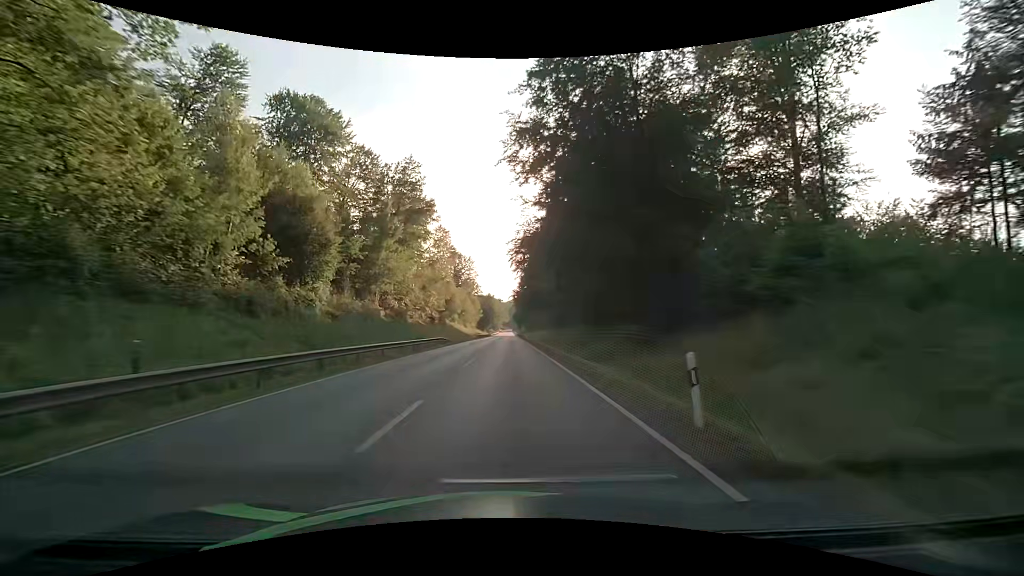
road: primary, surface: asphalt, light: Day
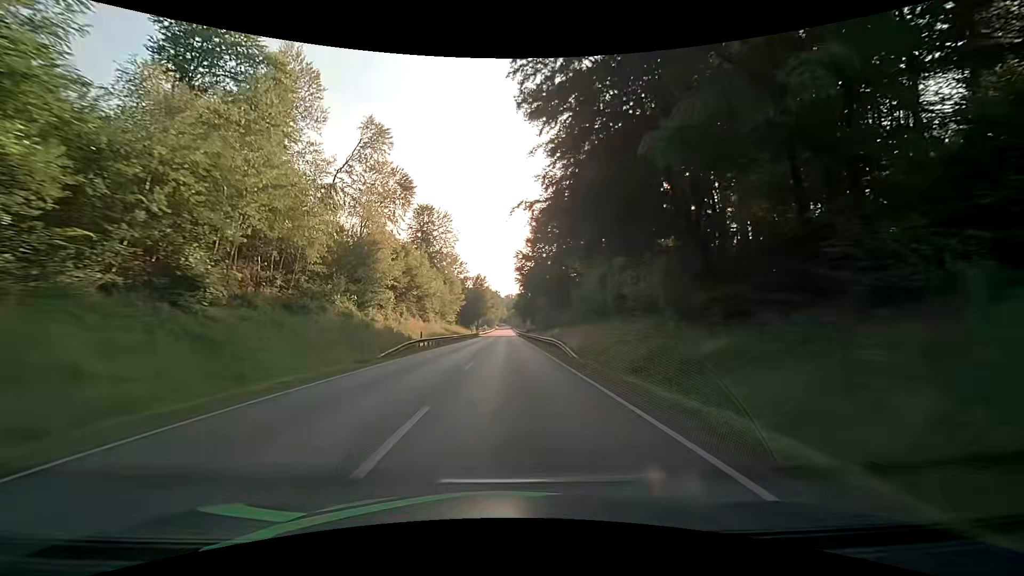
(-0.1, +60.9) m; 0°
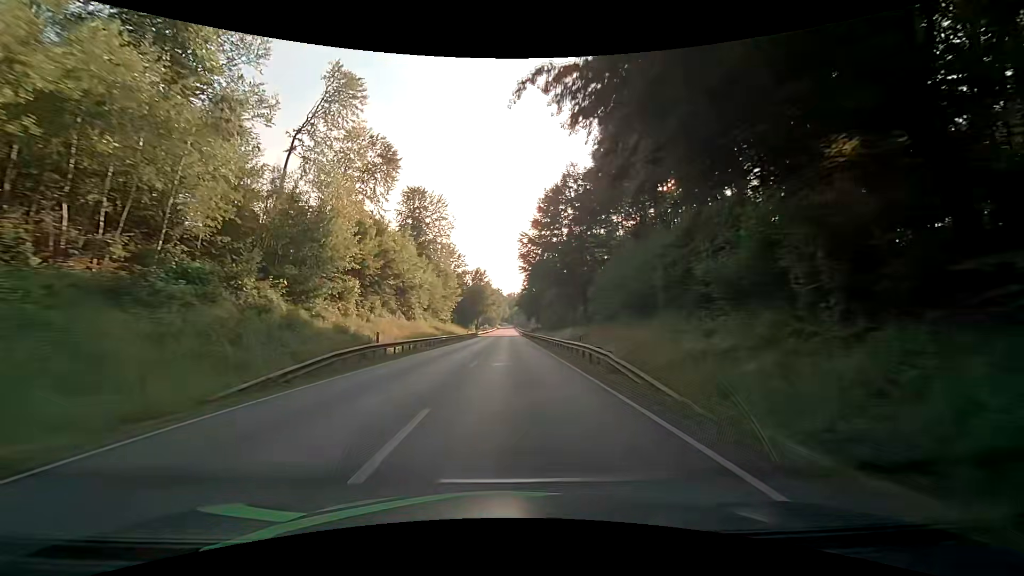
(0.0, +12.3) m; 0°
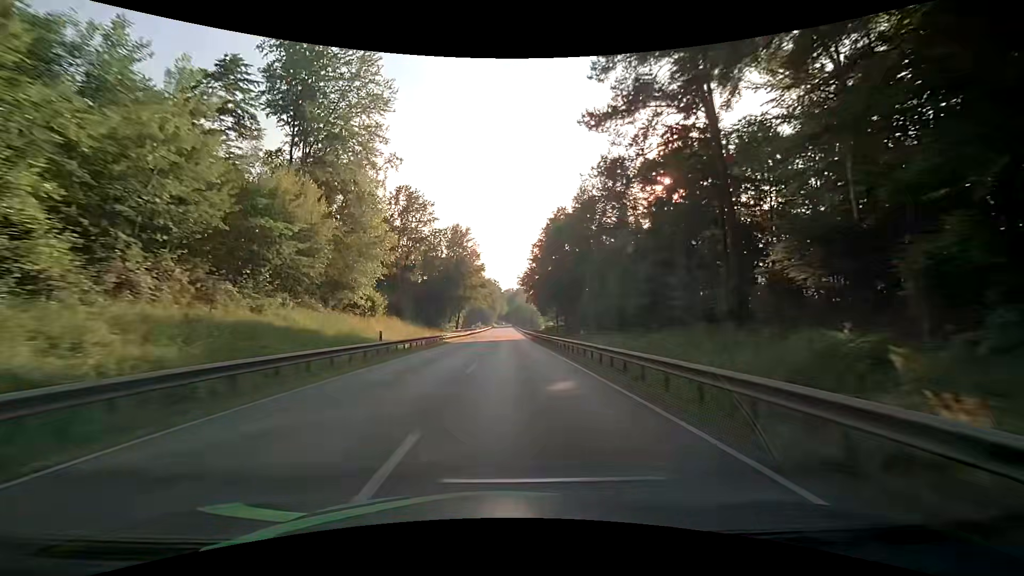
(+0.2, +49.9) m; +1°
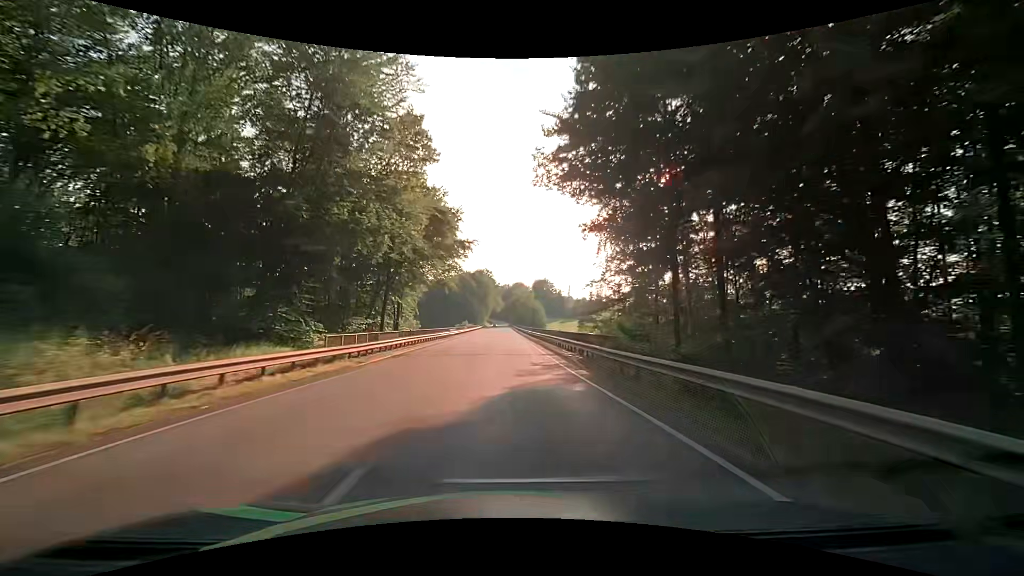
(-0.2, +49.4) m; 0°
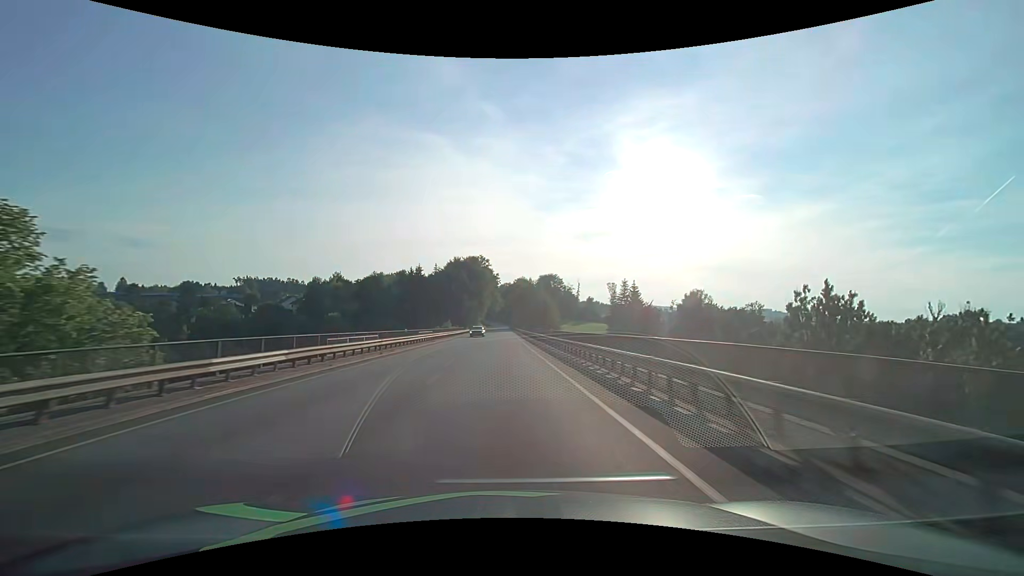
(+0.2, +48.6) m; 0°
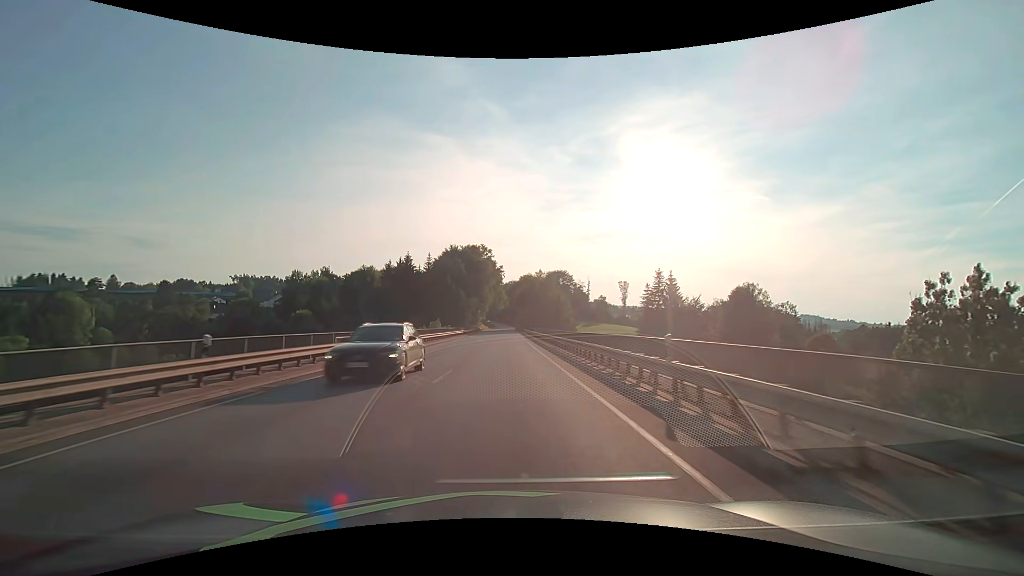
(-0.2, +24.0) m; -1°
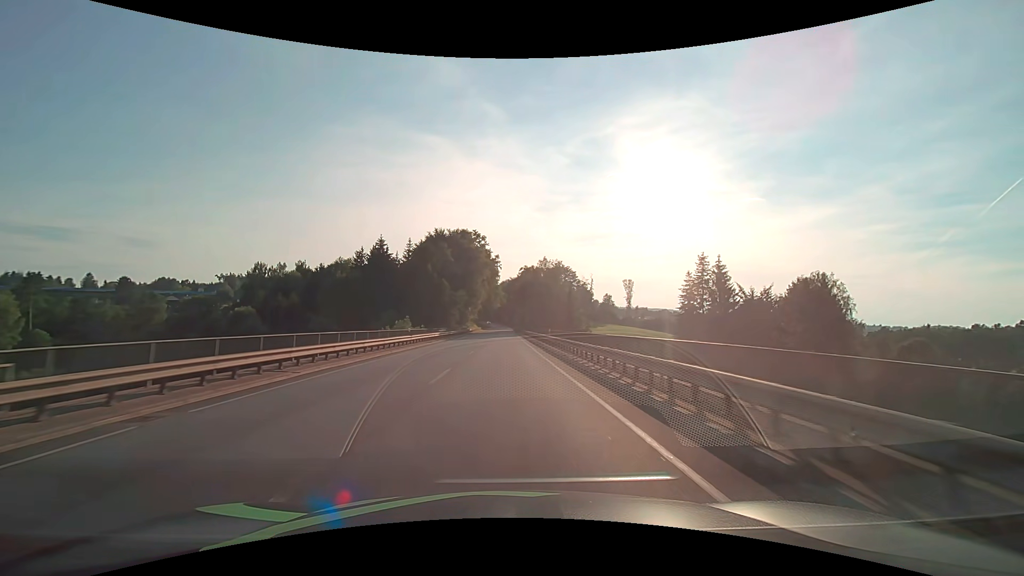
(+0.1, +23.8) m; 0°
(0, +10) (0, +20) (0, +30) (0, +40) (0, +50) (0, +60) (0, +70) (0, +80) (0, +90) (0, +100) m
